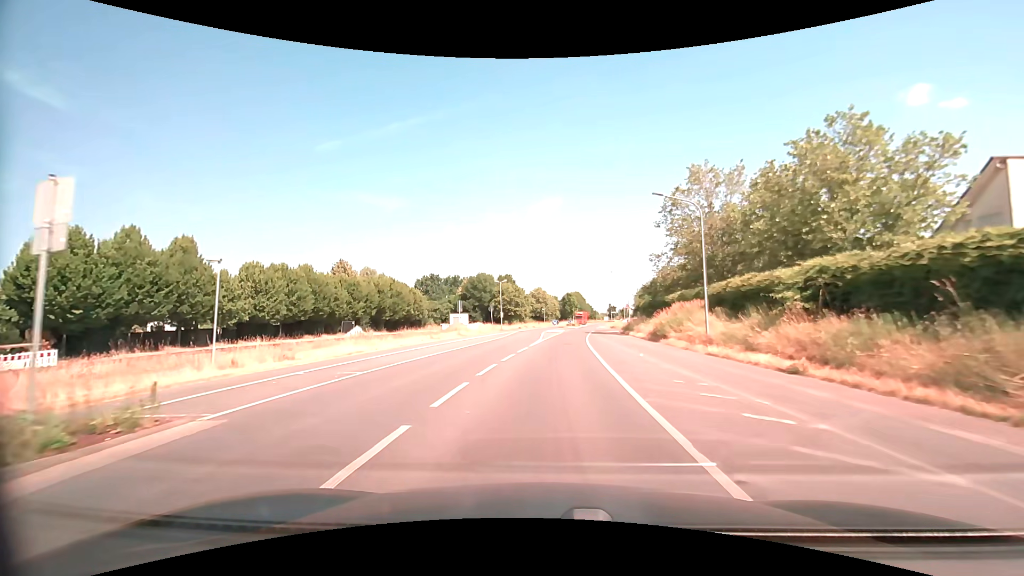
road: tertiary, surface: asphalt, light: Day
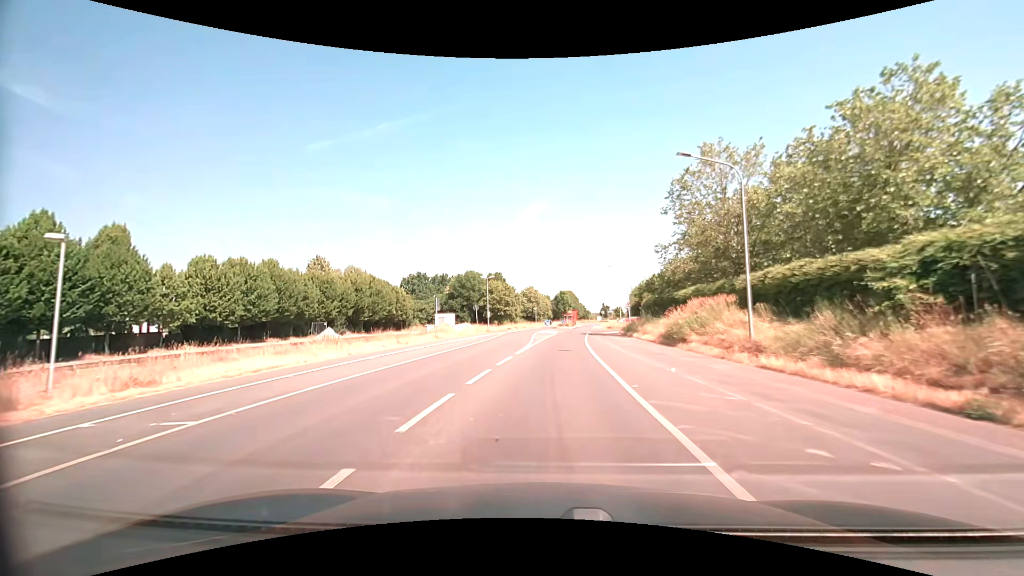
(0.0, +6.2) m; +1°
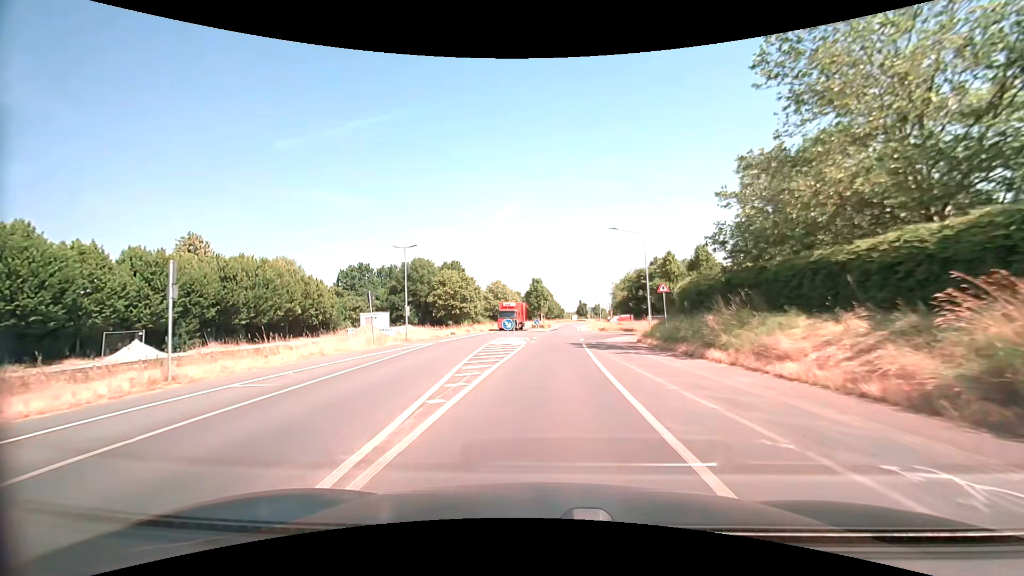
(+0.6, +24.2) m; +3°
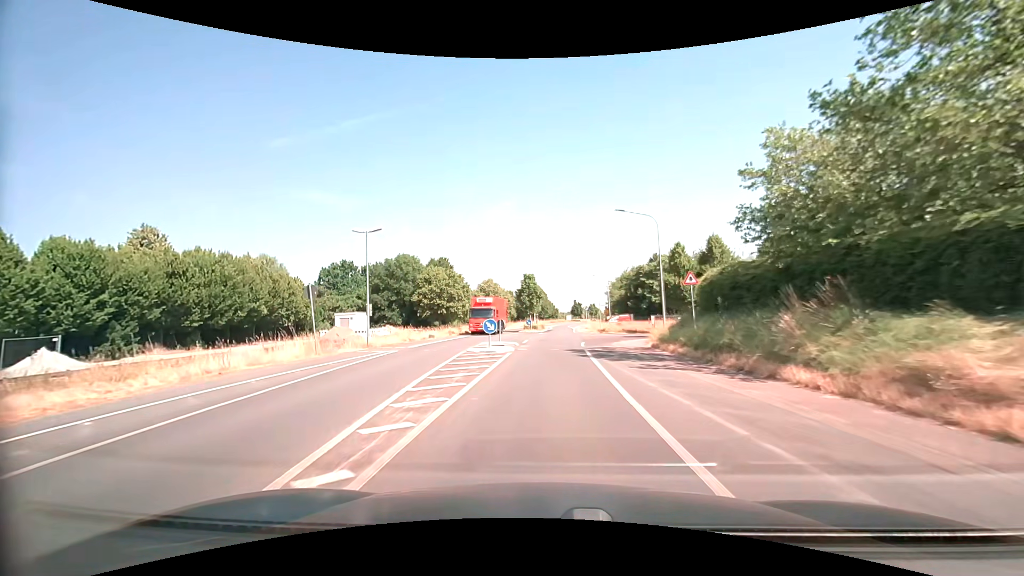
(0.0, +5.9) m; +1°
